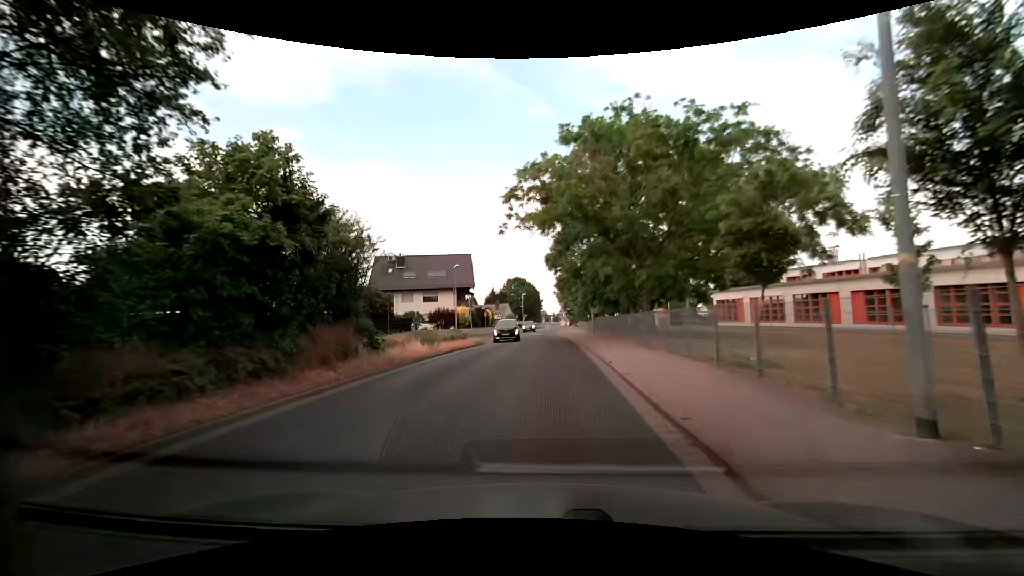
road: unclassified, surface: asphalt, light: Day
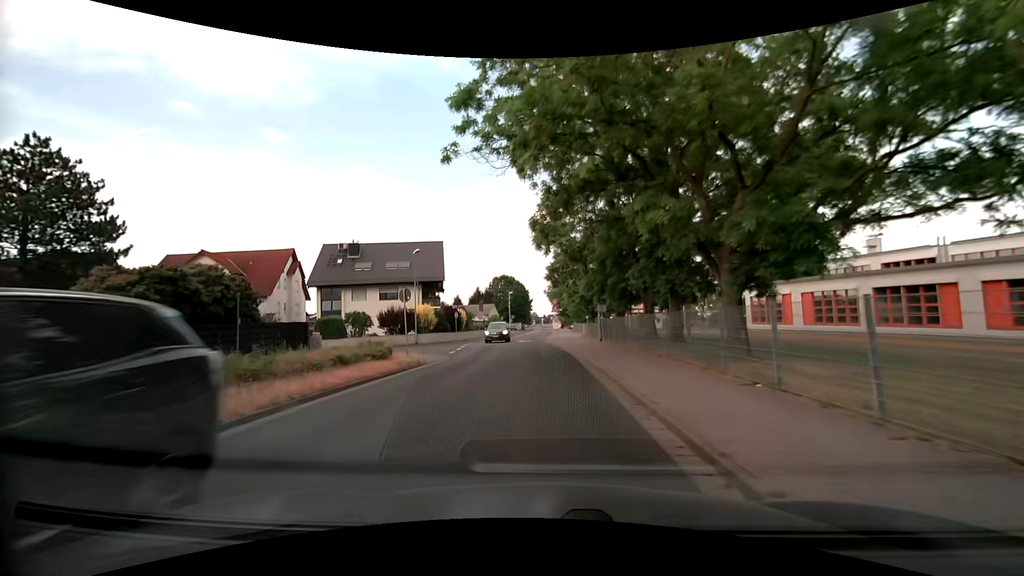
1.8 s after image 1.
(+0.2, +13.9) m; 0°
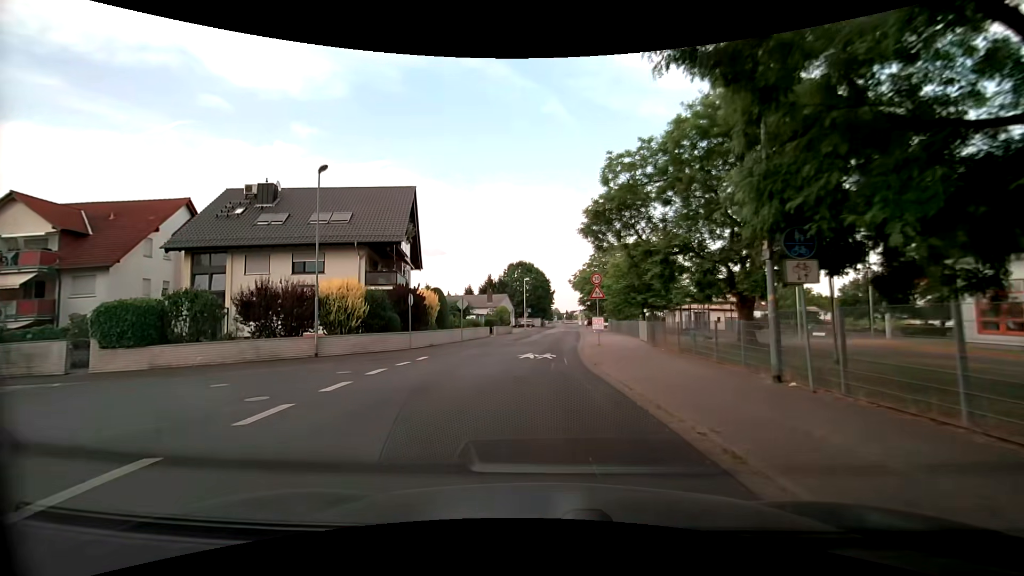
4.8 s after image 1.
(-0.3, +22.7) m; -3°
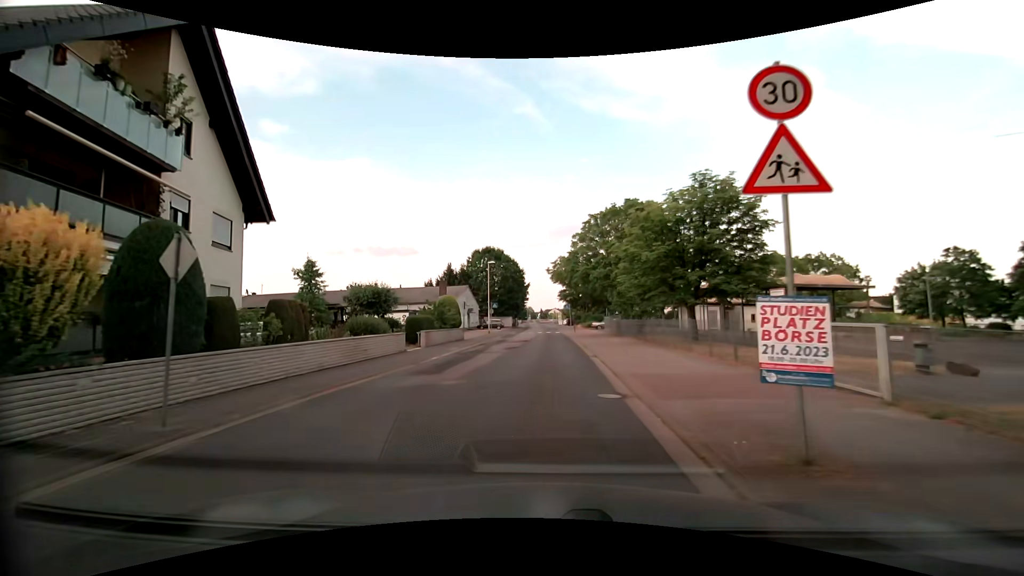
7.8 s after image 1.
(+0.4, +22.5) m; +3°
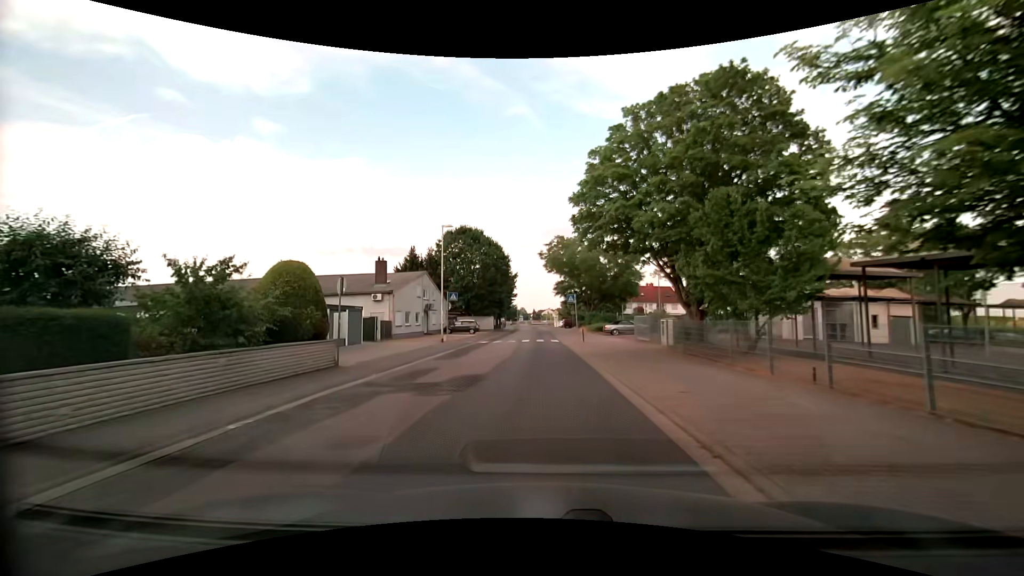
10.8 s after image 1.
(+0.4, +22.5) m; +1°
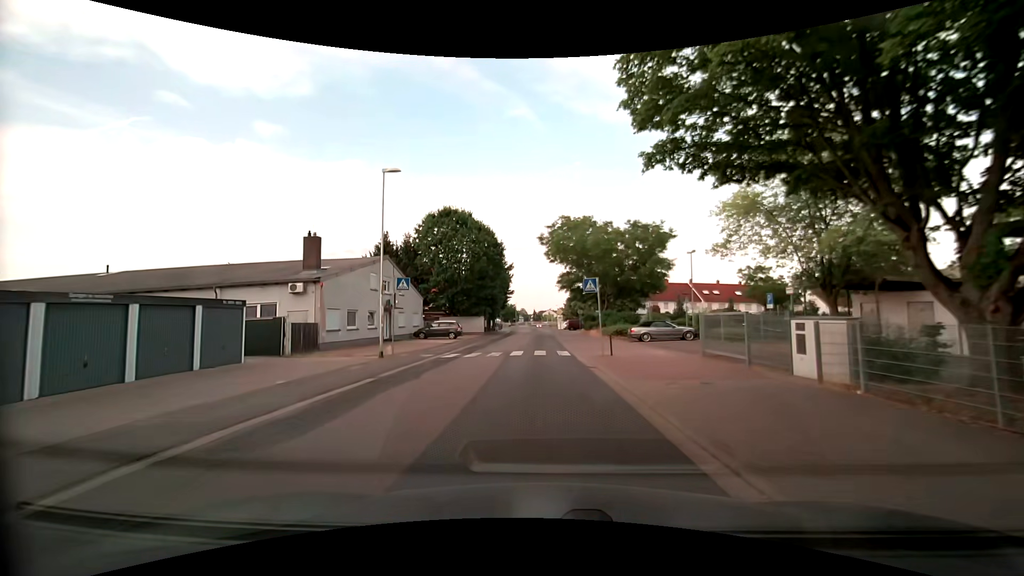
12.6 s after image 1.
(0.0, +13.3) m; 0°
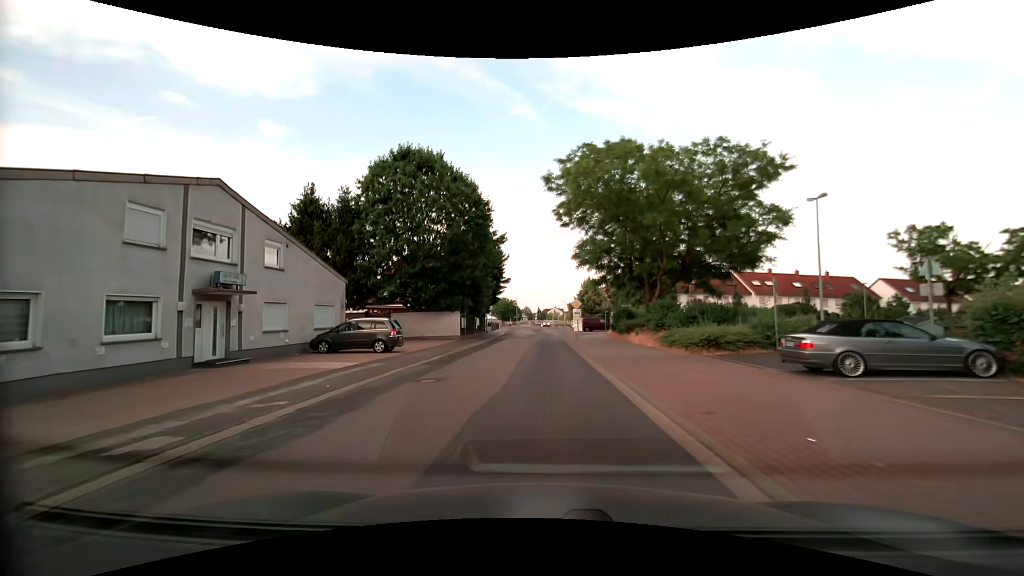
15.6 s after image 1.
(-0.3, +21.2) m; 0°
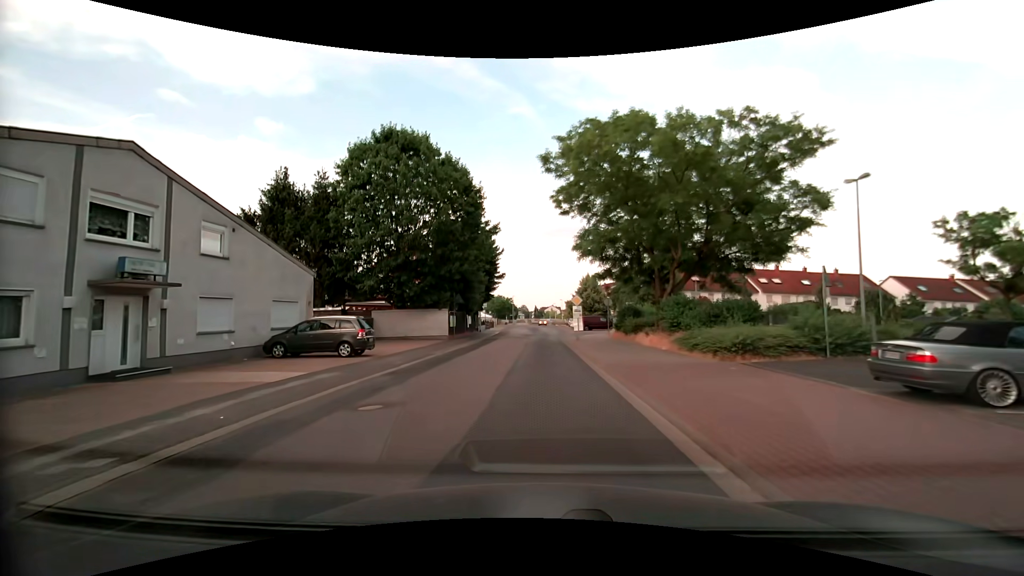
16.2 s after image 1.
(-0.1, +3.7) m; 0°
